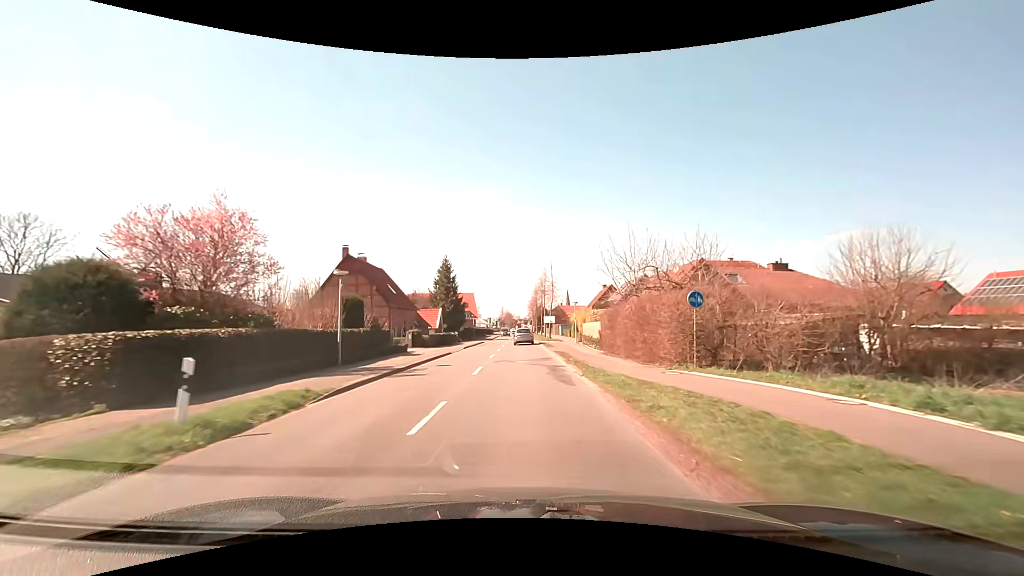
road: secondary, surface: asphalt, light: Day
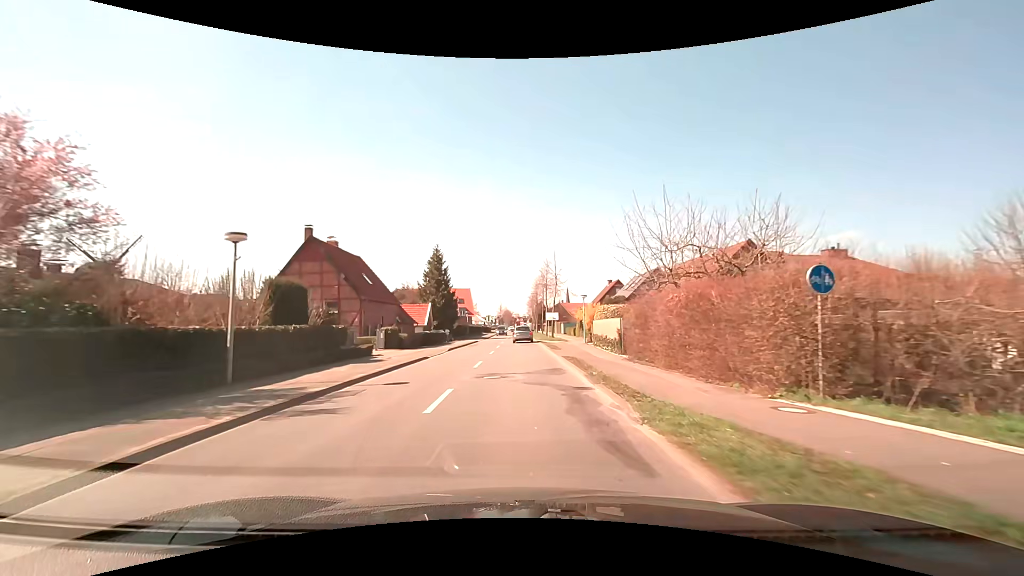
(0.0, +7.5) m; -1°
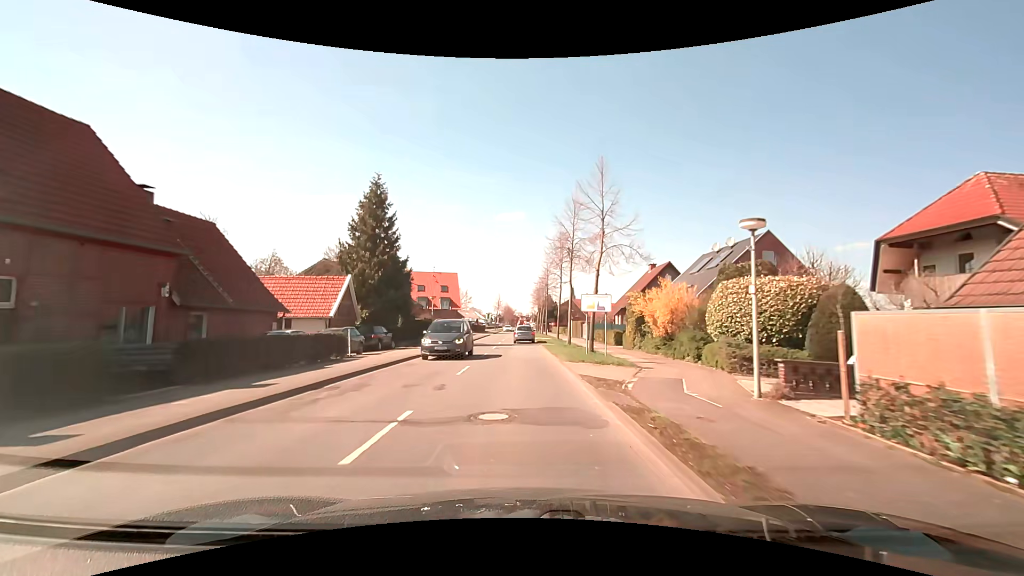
(+0.3, +30.2) m; 0°
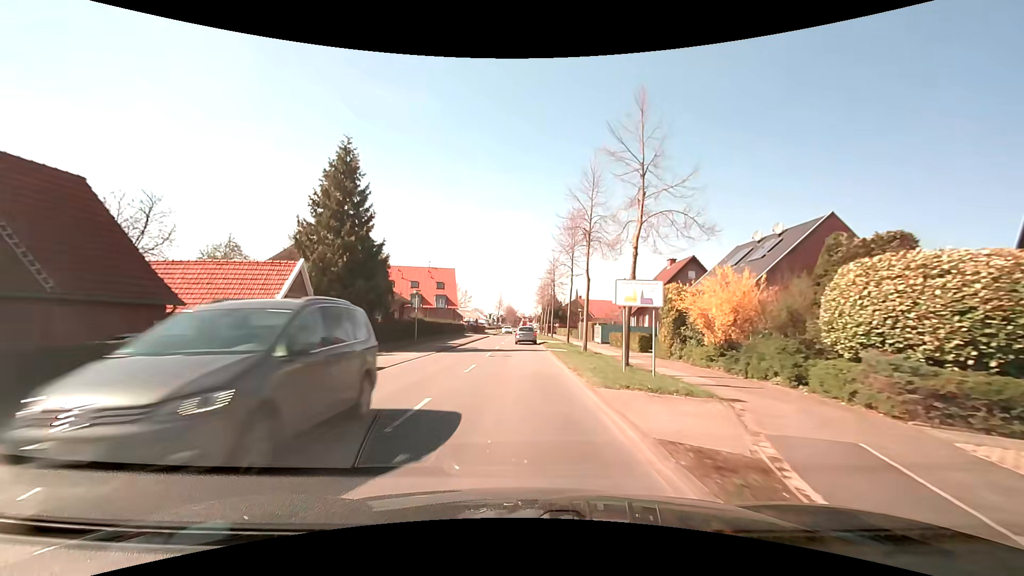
(0.0, +7.6) m; 0°
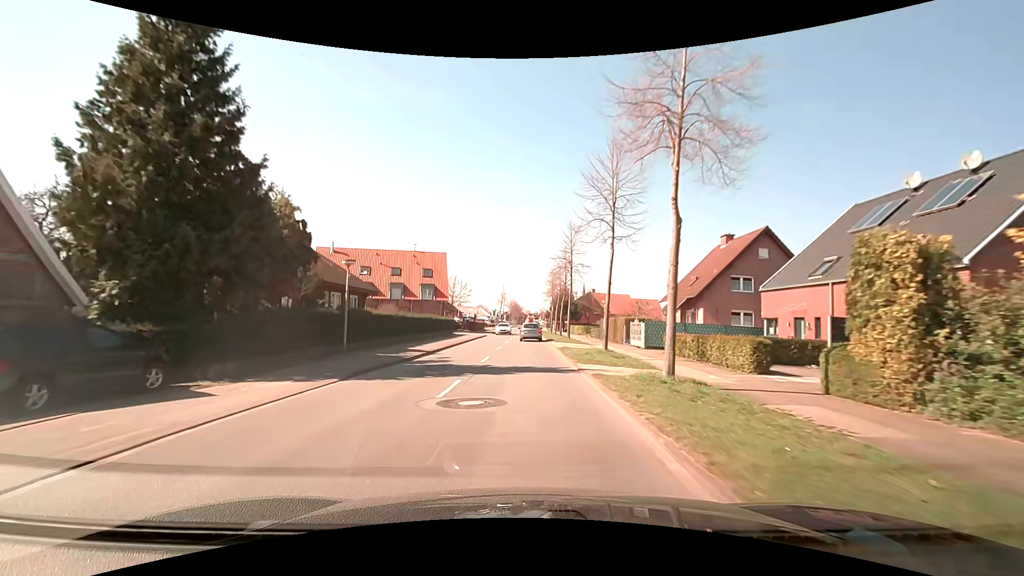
(-0.1, +15.2) m; -1°
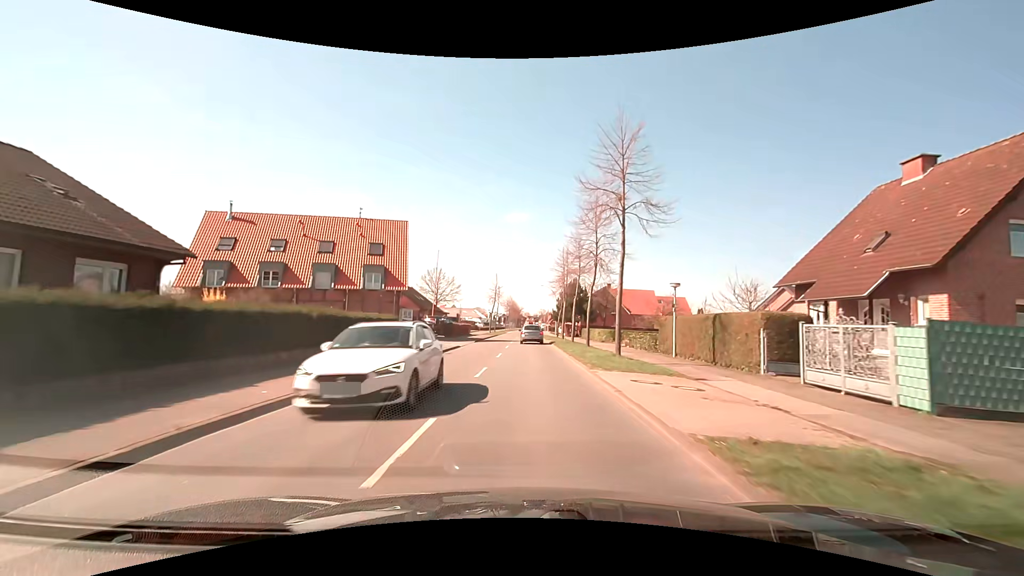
(0.0, +23.0) m; 0°
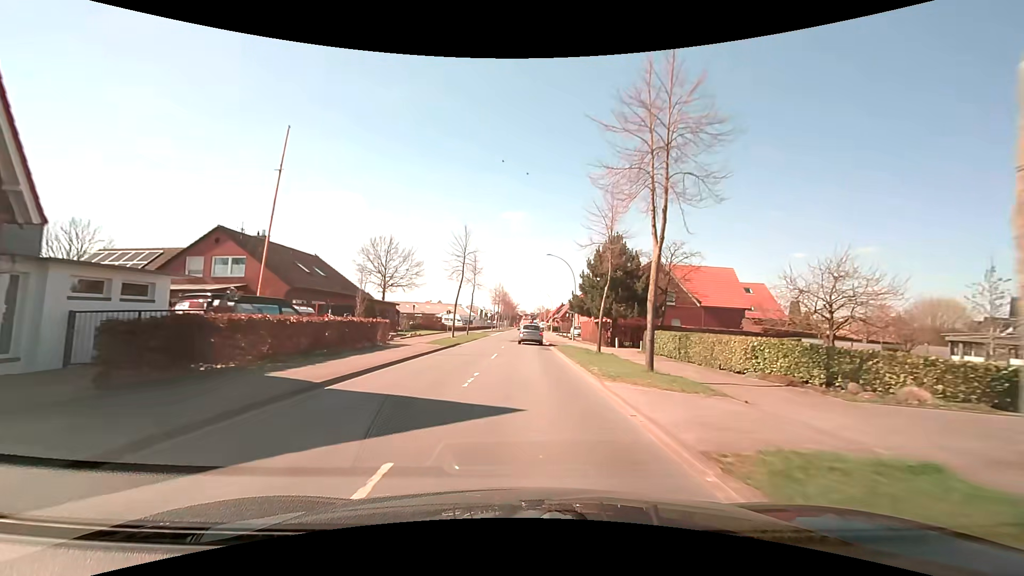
(+0.1, +38.5) m; 0°
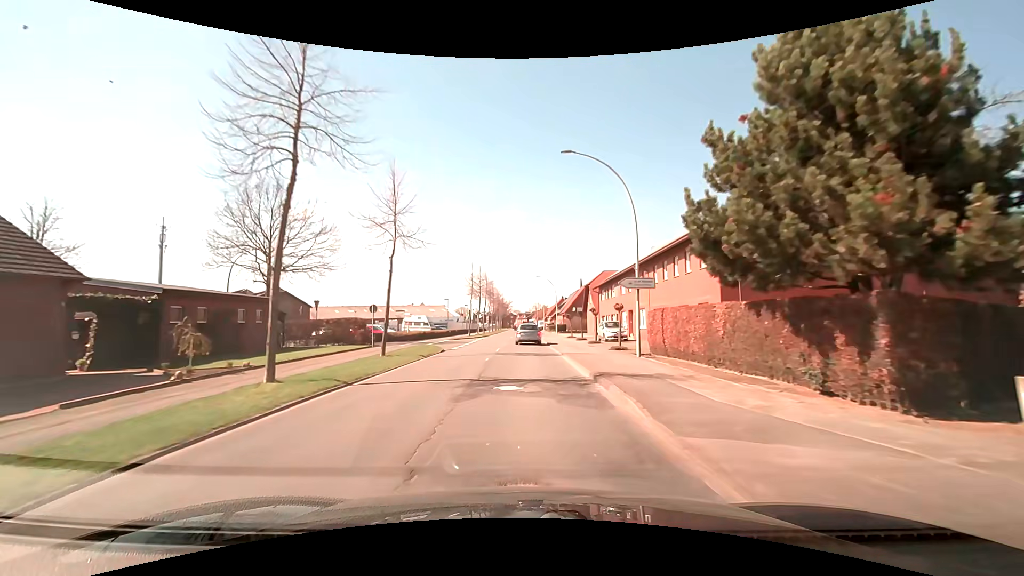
(+0.4, +30.5) m; +1°
(0, +10) (0, +20) (0, +30) (0, +40) (0, +50) (0, +60) (0, +70) (0, +80) (+1, +90) (+1, +100) m
